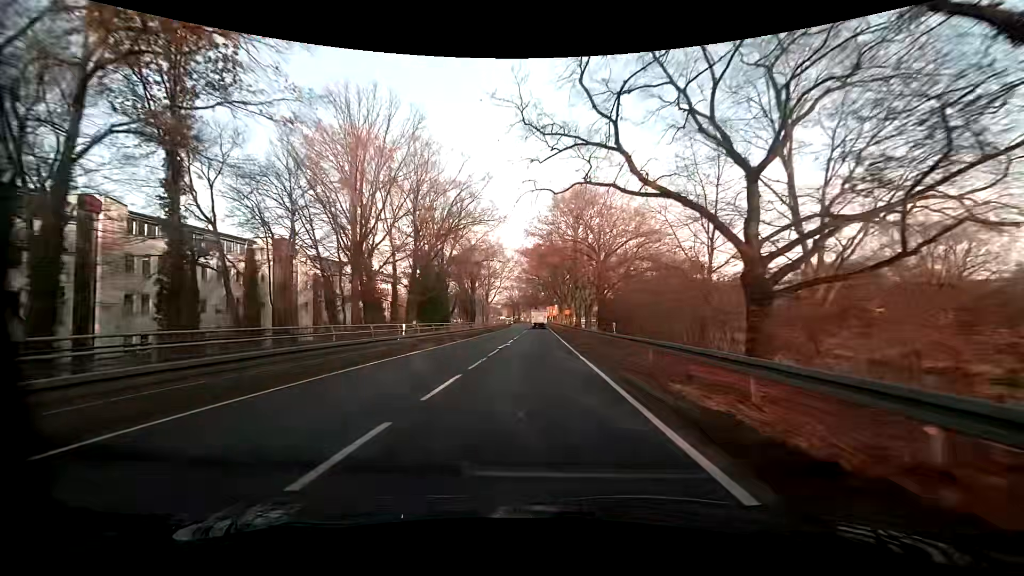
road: primary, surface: asphalt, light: Day
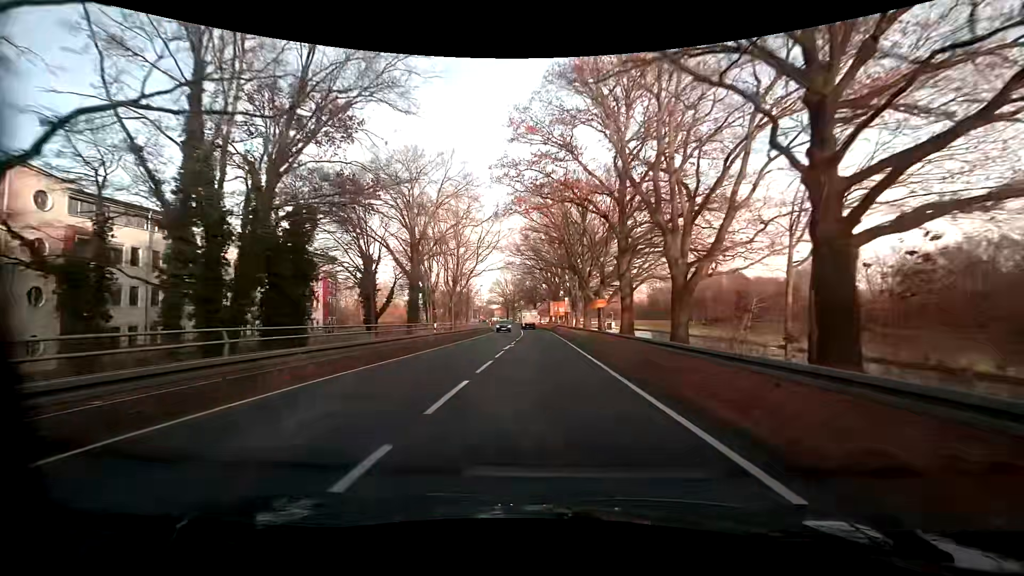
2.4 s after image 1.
(-0.3, +42.6) m; 0°
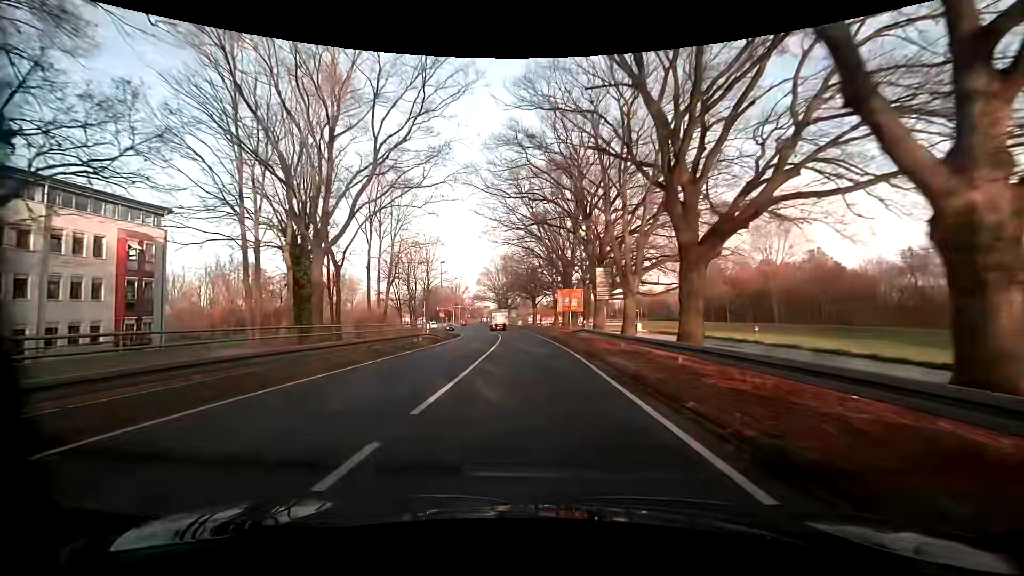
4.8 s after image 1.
(+0.2, +41.4) m; 0°
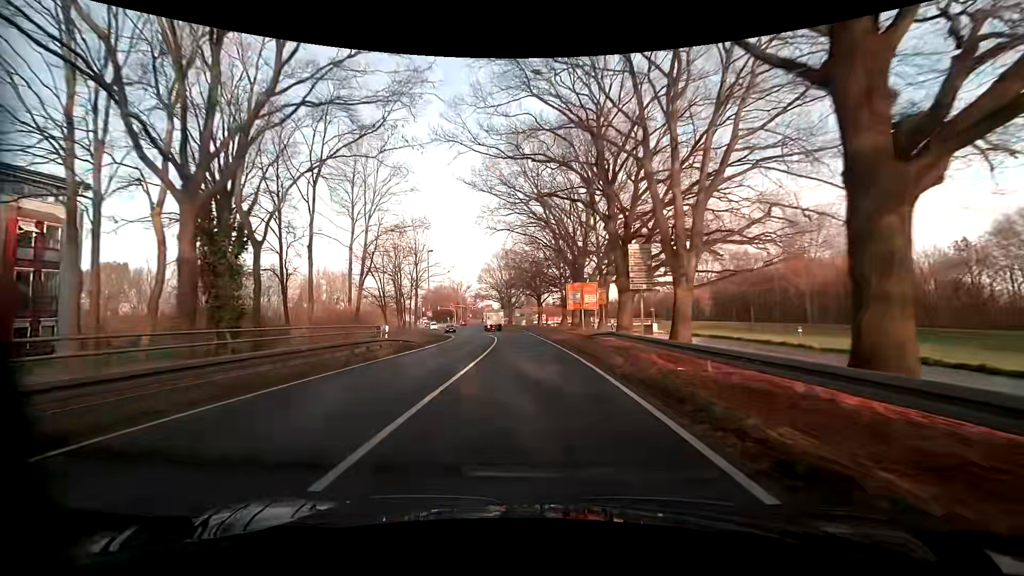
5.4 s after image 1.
(0.0, +10.0) m; -1°
(0, +10) (0, +20) (0, +30) (-1, +40) (-2, +50) (-4, +60) (-6, +69) (-9, +79) (-11, +89) (-14, +98) m
